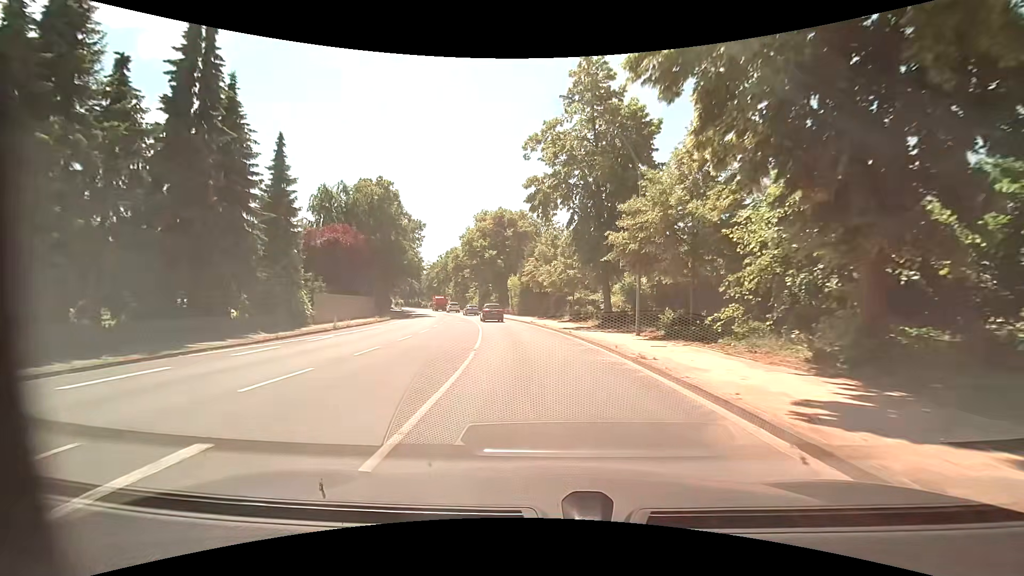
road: primary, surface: asphalt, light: Day
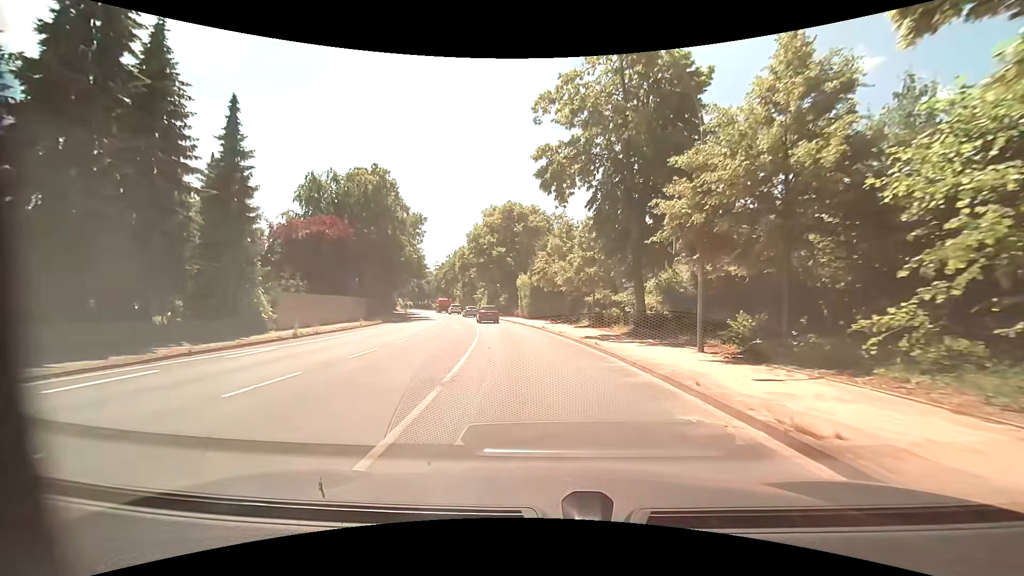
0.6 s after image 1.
(-0.1, +6.5) m; -2°
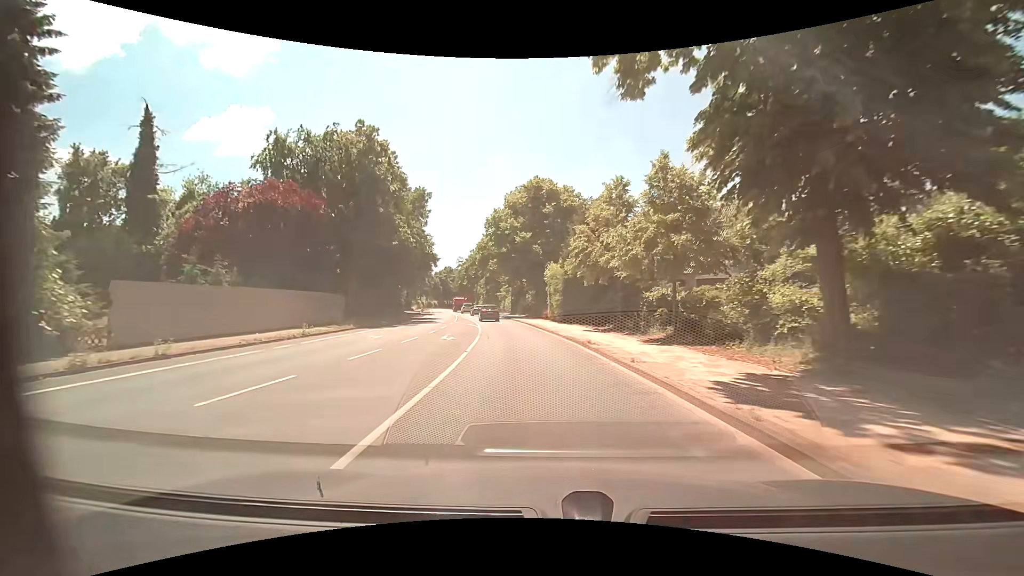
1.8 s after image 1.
(-0.4, +13.3) m; -3°
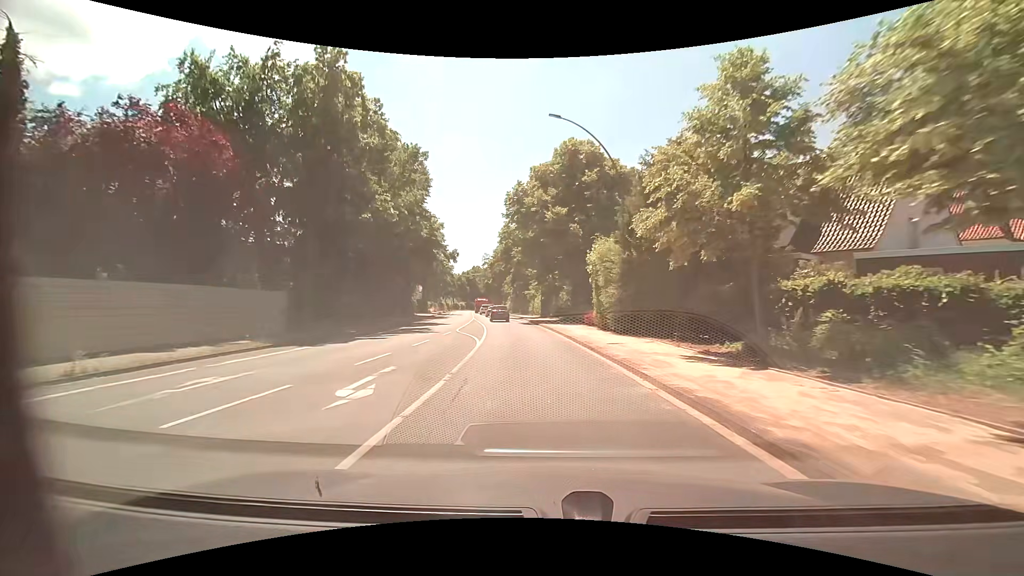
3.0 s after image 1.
(-0.5, +13.7) m; -3°
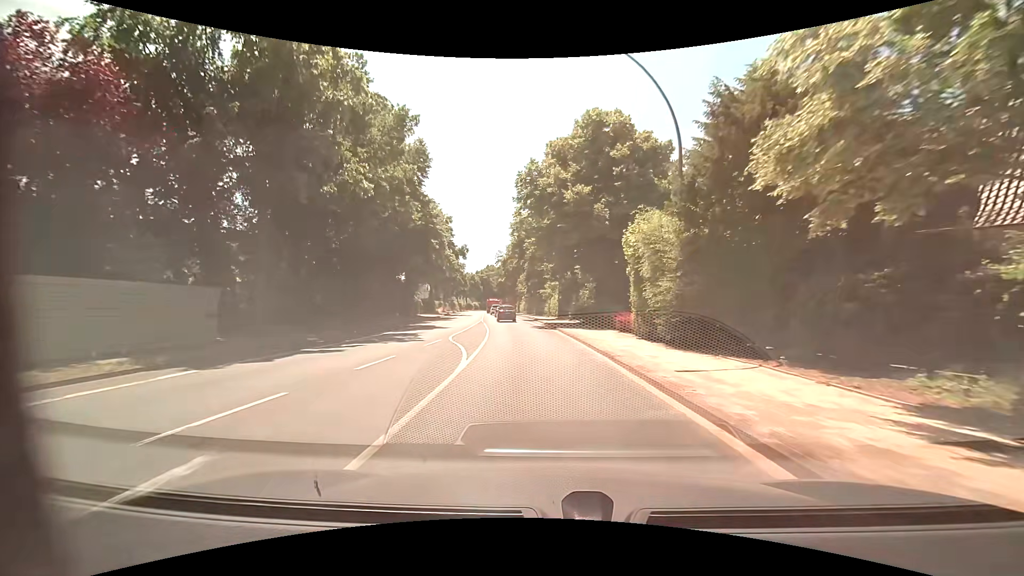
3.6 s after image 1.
(-0.2, +7.0) m; -3°
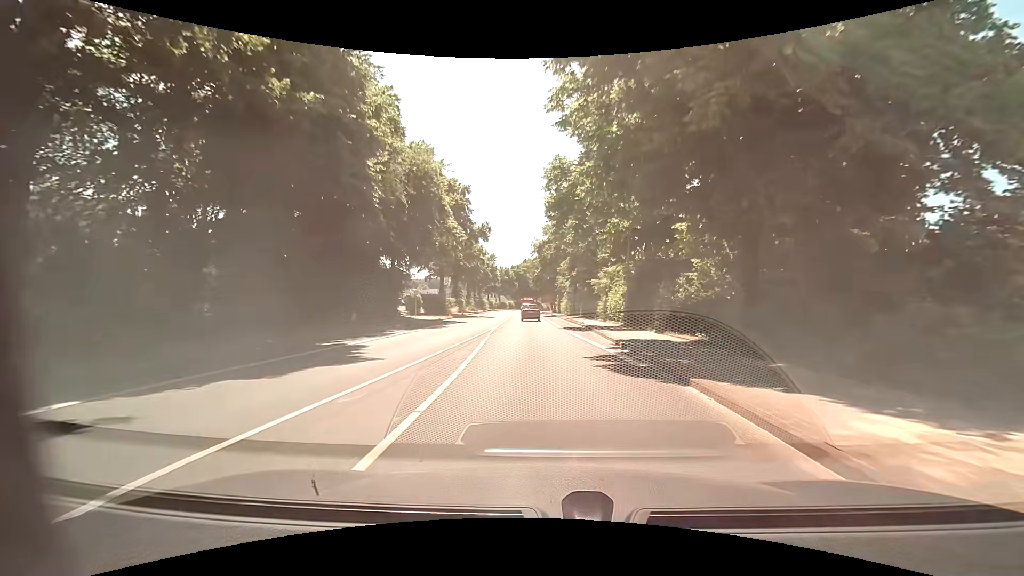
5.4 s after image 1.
(-0.8, +21.4) m; -4°
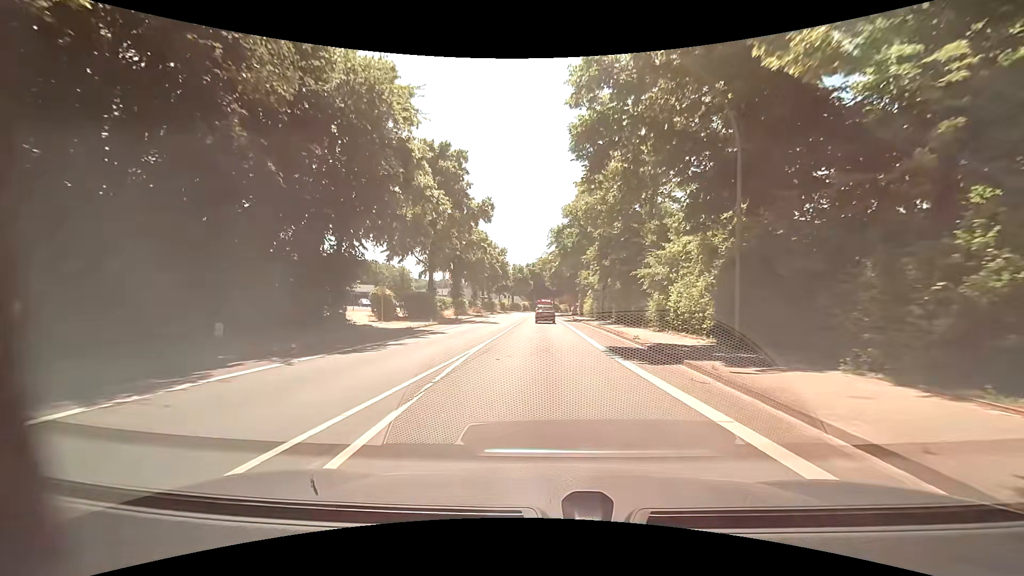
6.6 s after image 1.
(-0.3, +14.6) m; -2°
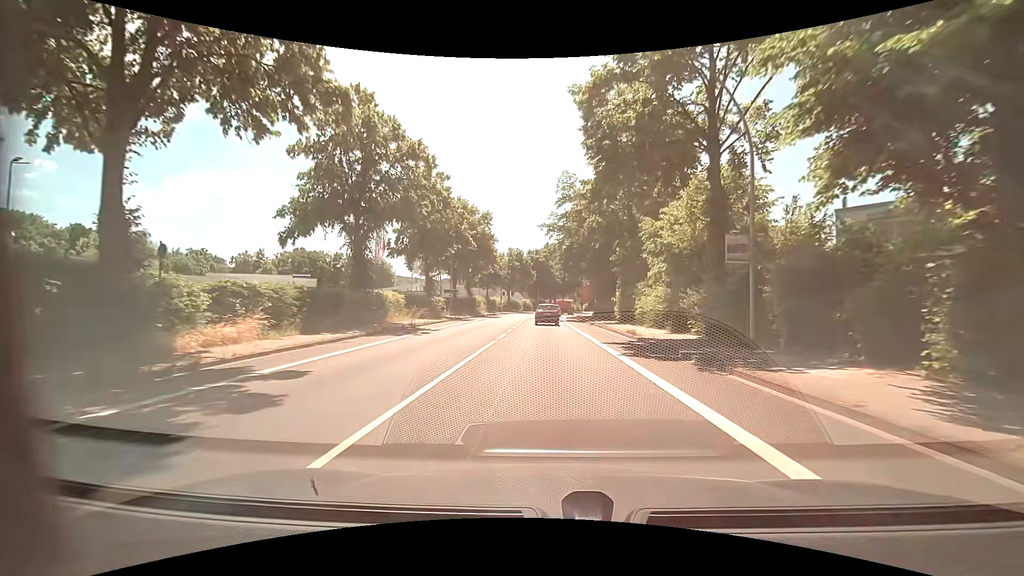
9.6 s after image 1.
(-0.2, +36.1) m; -1°
(0, +10) (0, +20) (0, +30) (0, +40) (0, +50) (0, +60) (0, +70) (+1, +80) (+2, +90) (+3, +100) m
